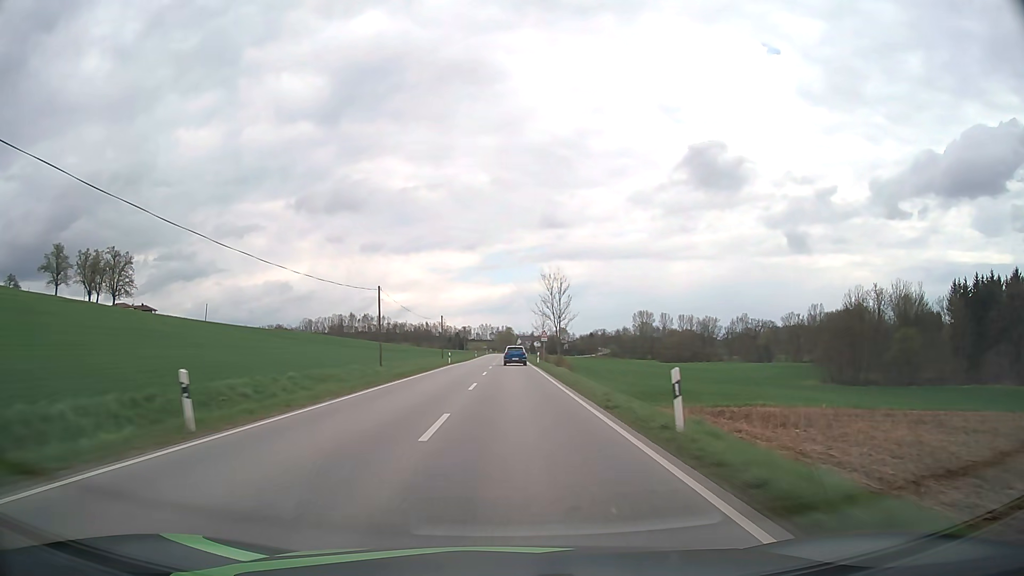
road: secondary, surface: asphalt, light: Day
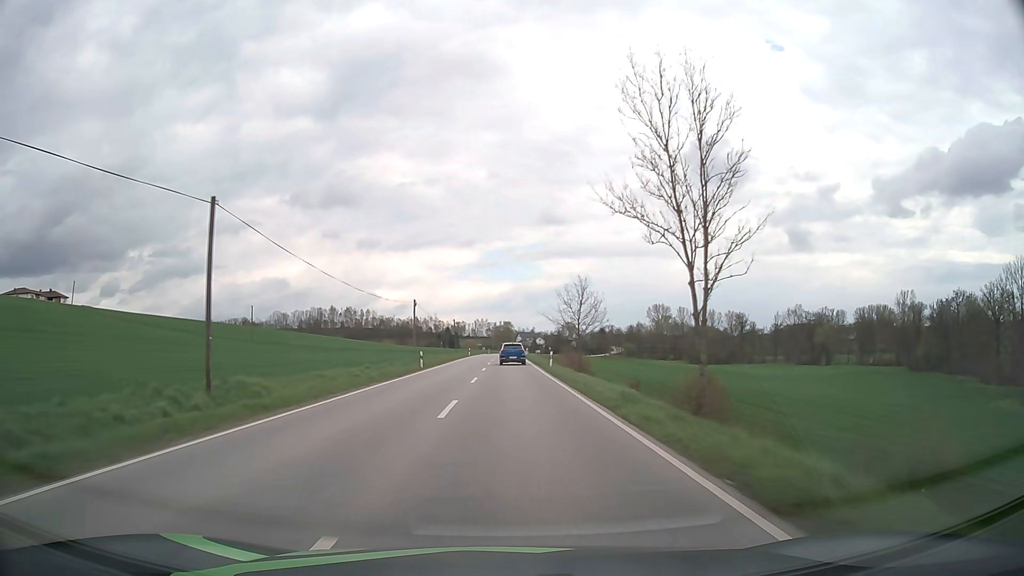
(0.0, +69.4) m; 0°
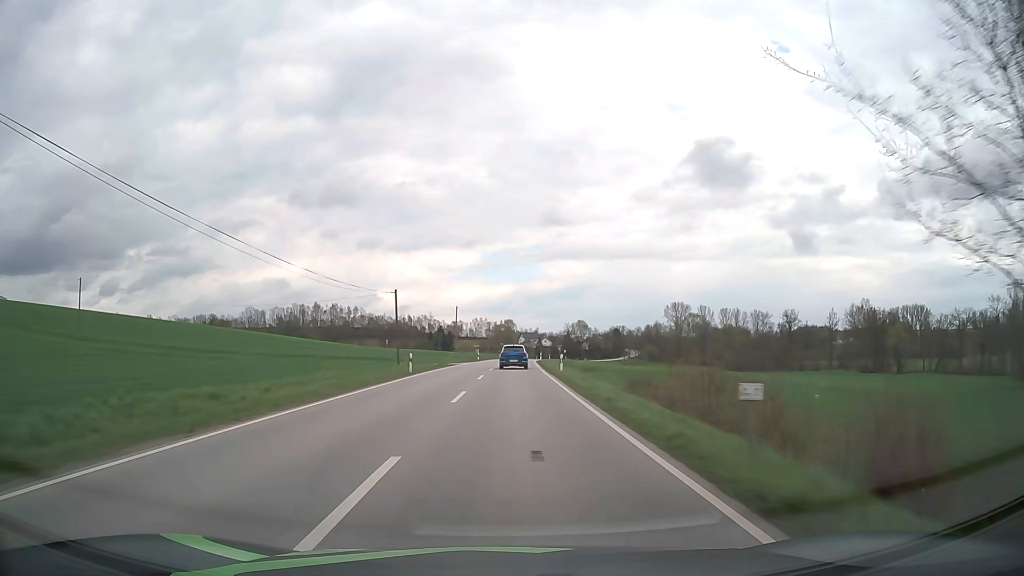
(0.0, +56.7) m; 0°
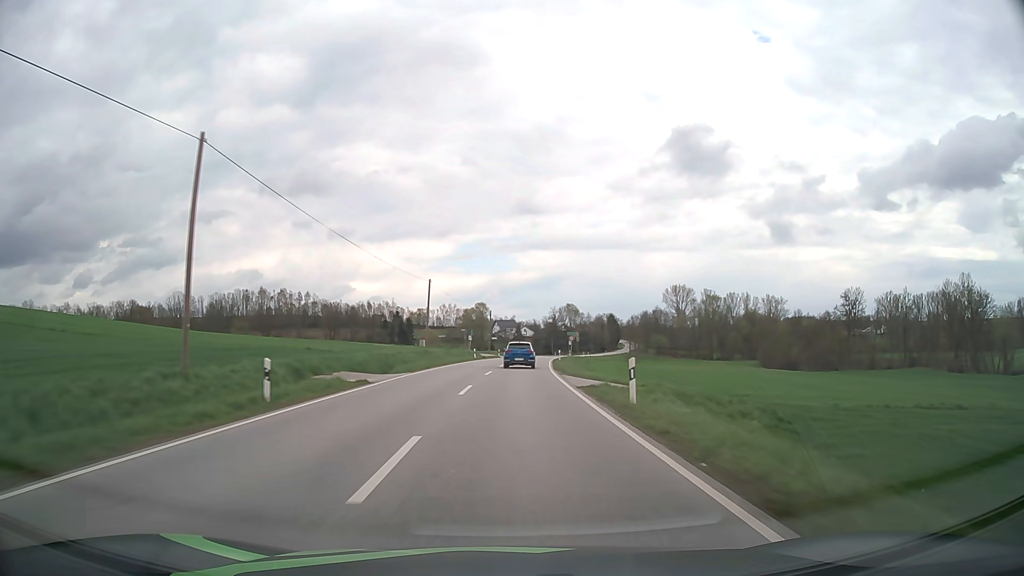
(+0.9, +70.6) m; +2°
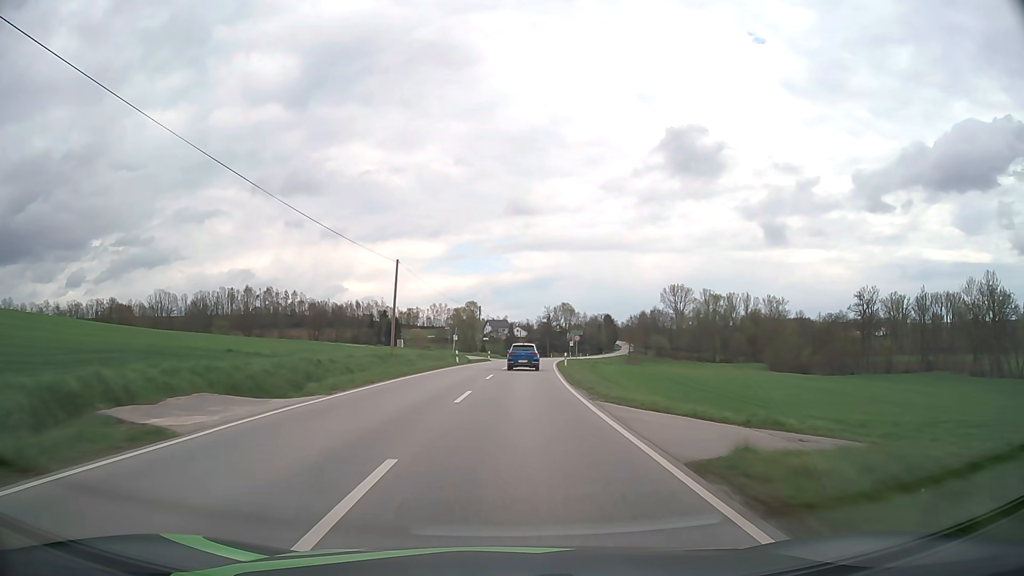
(+0.1, +13.9) m; +1°
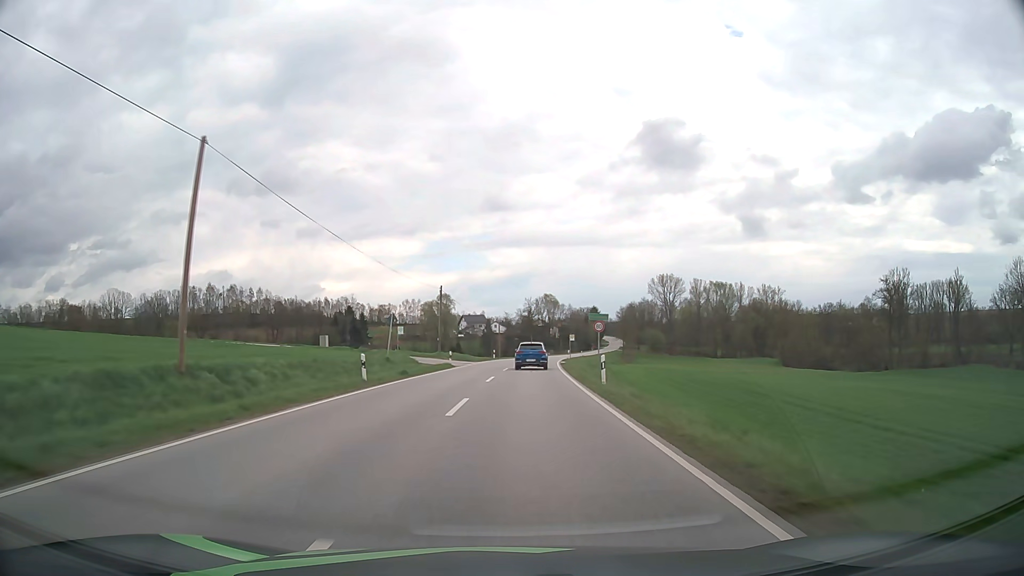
(+0.4, +27.3) m; +2°
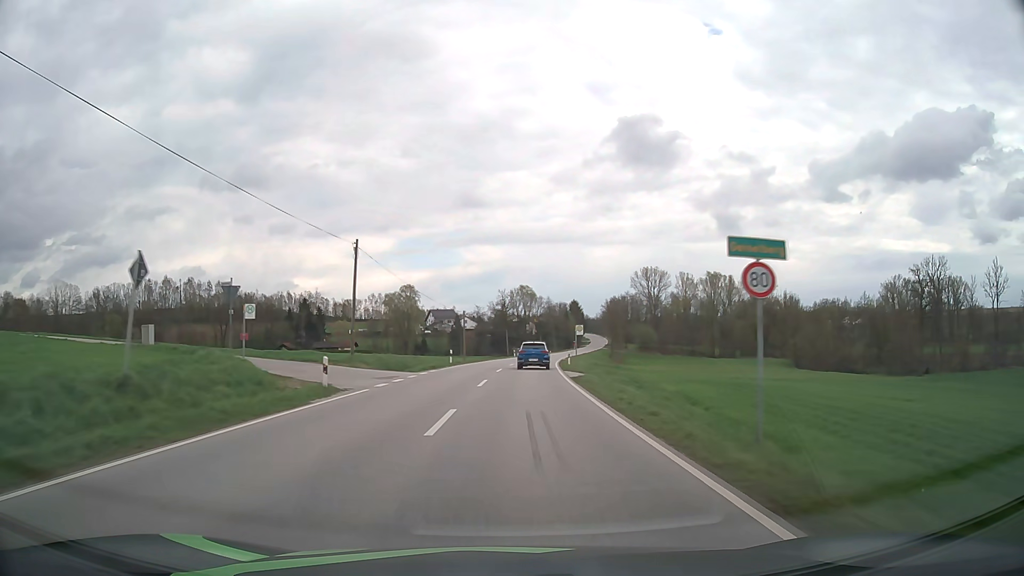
(+0.5, +26.6) m; +2°
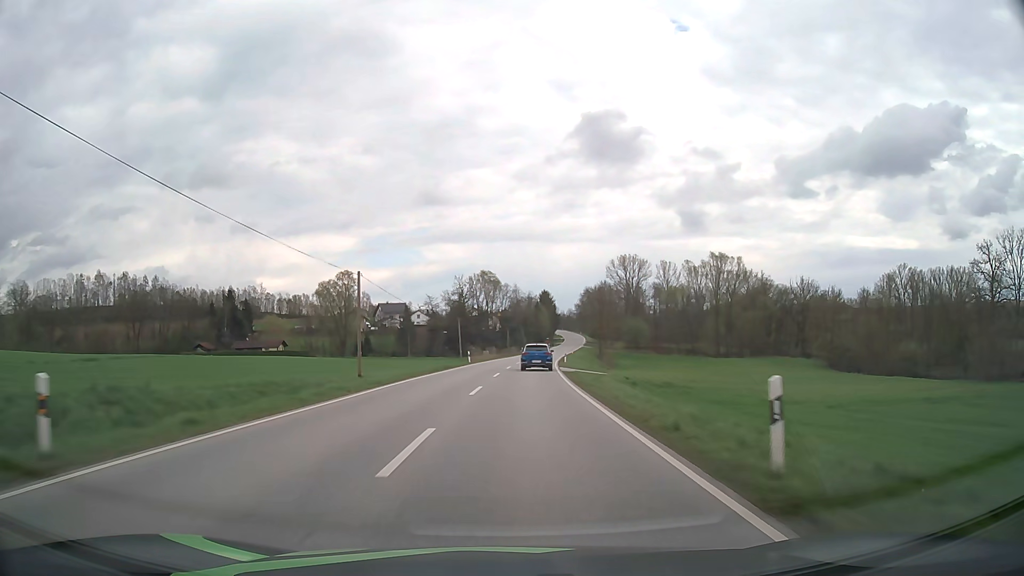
(+1.1, +39.1) m; +3°
(0, +10) (0, +20) (+1, +30) (+1, +40) (+2, +50) (+2, +60) (+3, +70) (+4, +80) (+5, +90) (+6, +100) m
